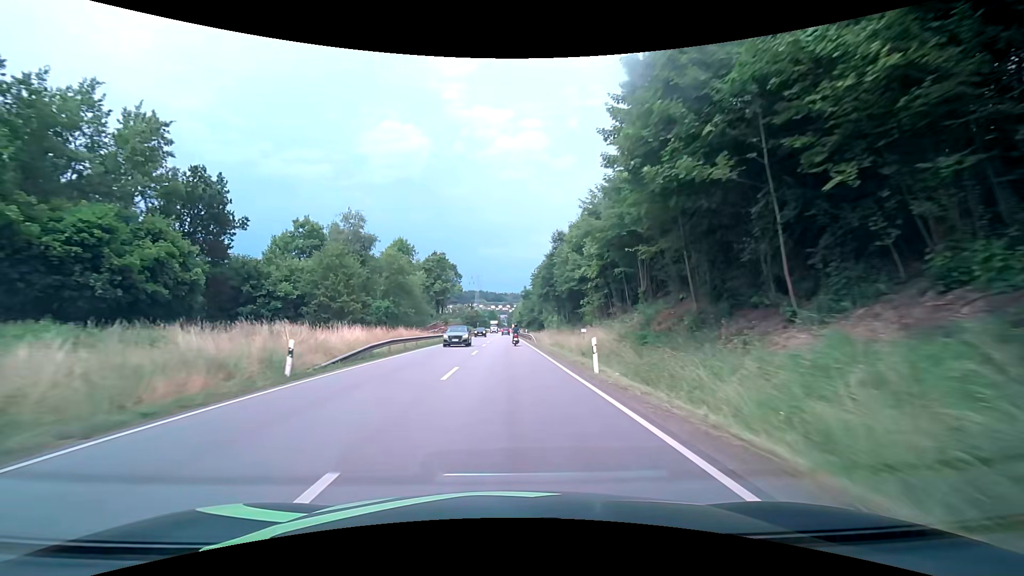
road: primary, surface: asphalt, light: Day
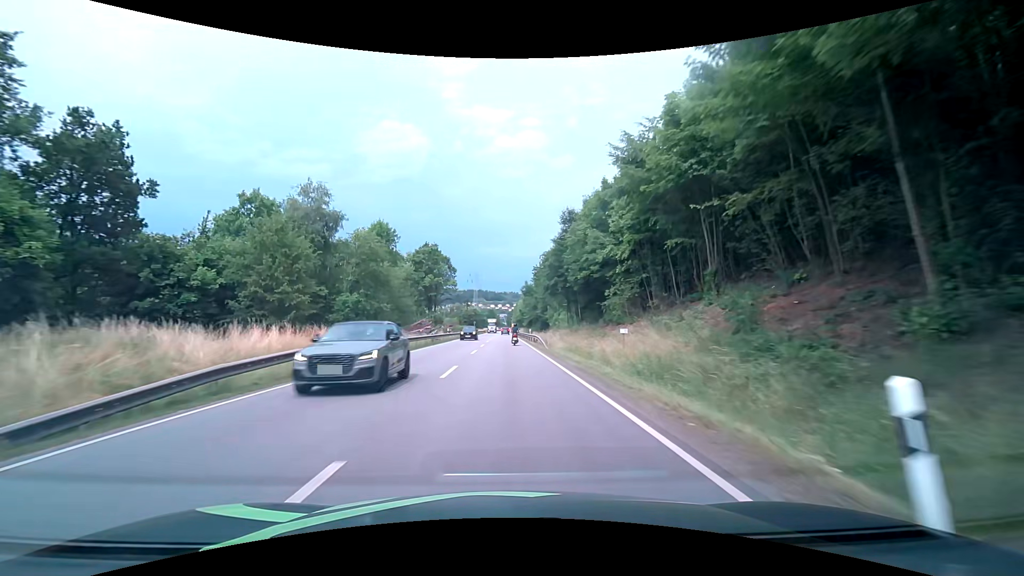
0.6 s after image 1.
(0.0, +11.8) m; 0°
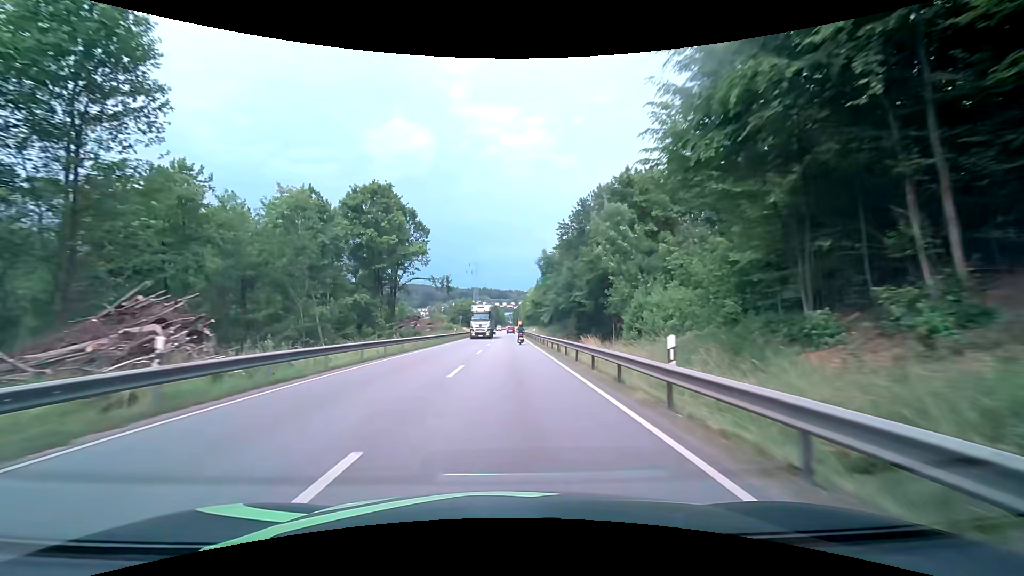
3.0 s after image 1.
(-0.4, +46.0) m; -1°
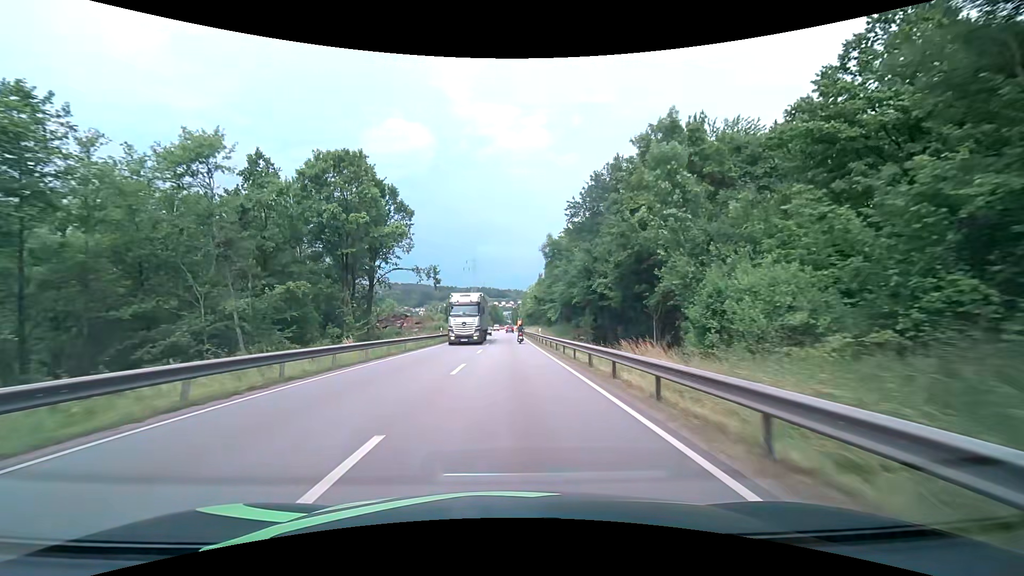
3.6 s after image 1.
(0.0, +11.3) m; 0°
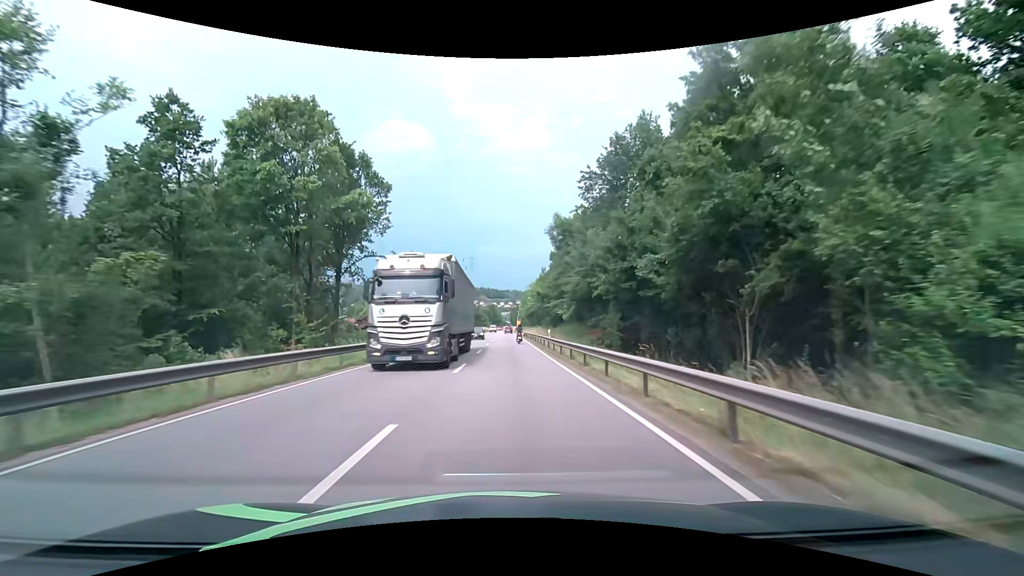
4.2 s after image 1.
(0.0, +11.2) m; 0°
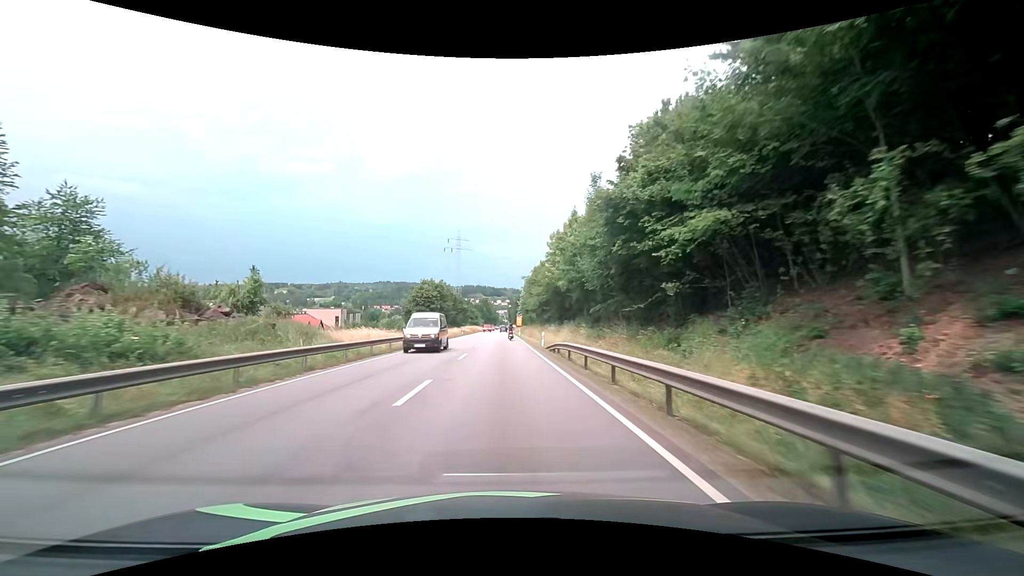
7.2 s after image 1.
(+0.2, +54.5) m; 0°
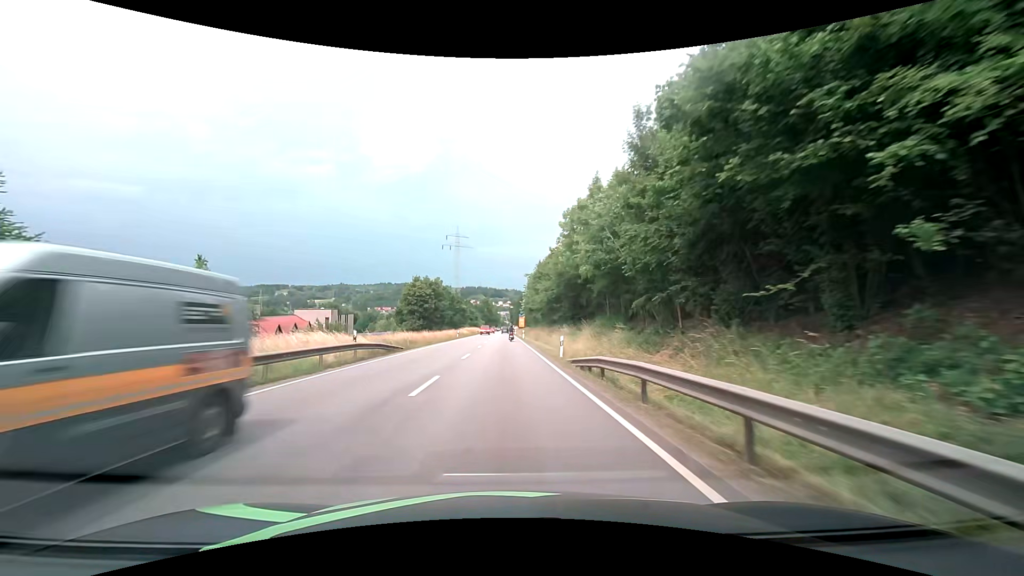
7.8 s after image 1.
(0.0, +10.7) m; 0°
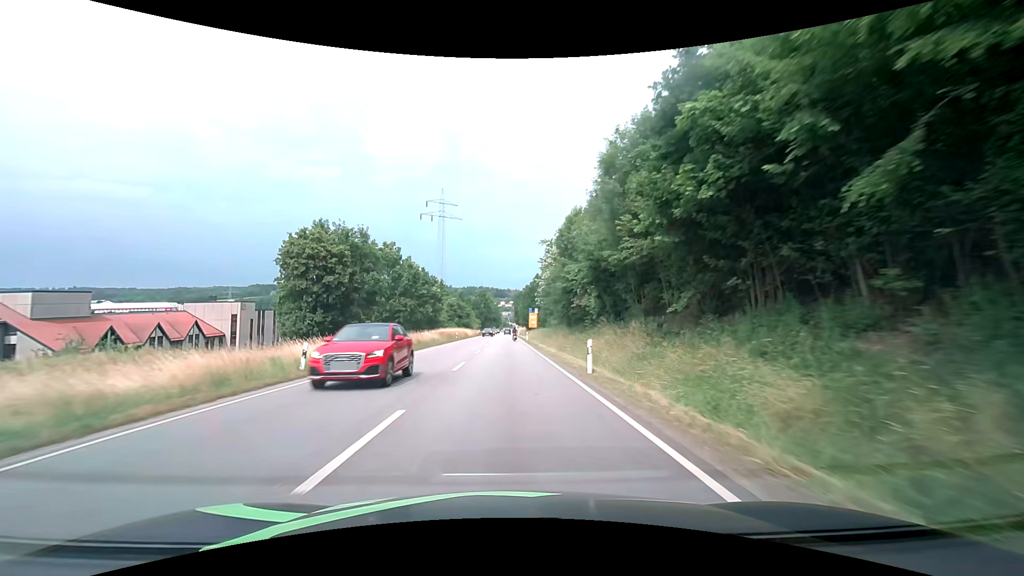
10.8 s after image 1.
(-0.3, +53.8) m; 0°
(0, +10) (0, +20) (0, +30) (0, +40) (0, +50) (0, +60) (0, +70) (0, +80) (0, +90) (0, +100) m
